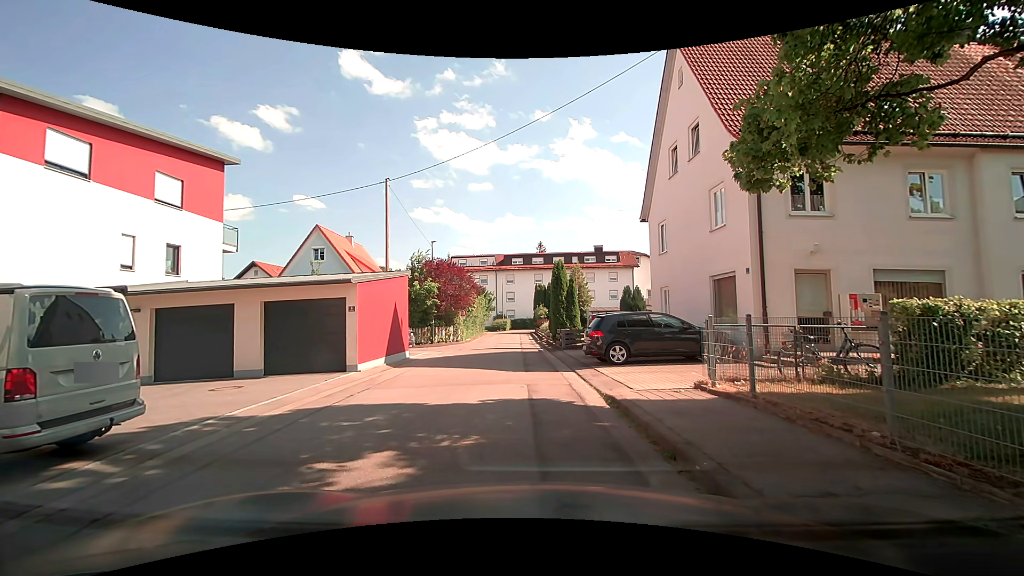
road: residential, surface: asphalt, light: Day
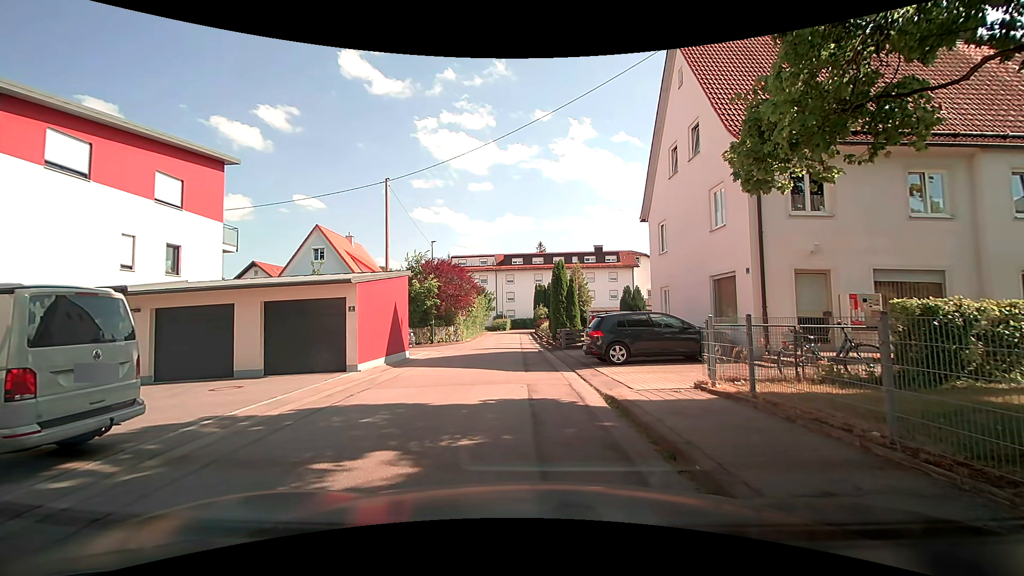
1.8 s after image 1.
(0.0, 0.0) m; 0°
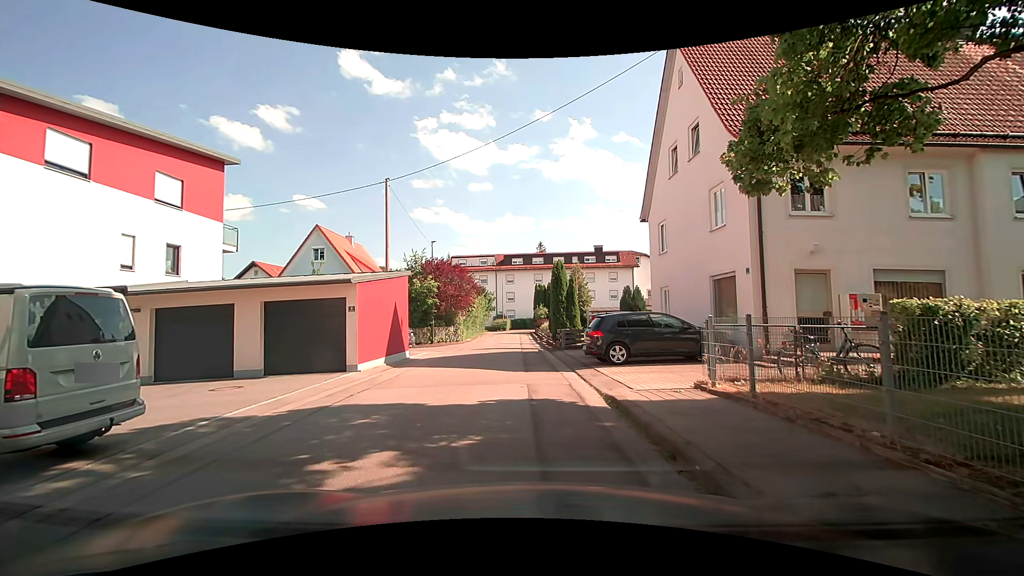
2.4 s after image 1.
(0.0, 0.0) m; 0°
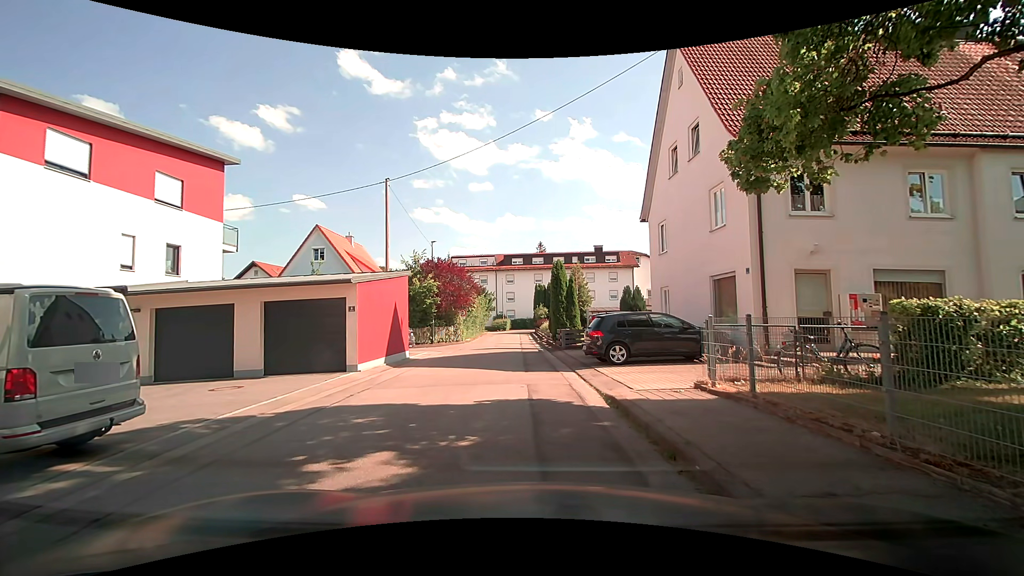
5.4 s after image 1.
(0.0, 0.0) m; 0°
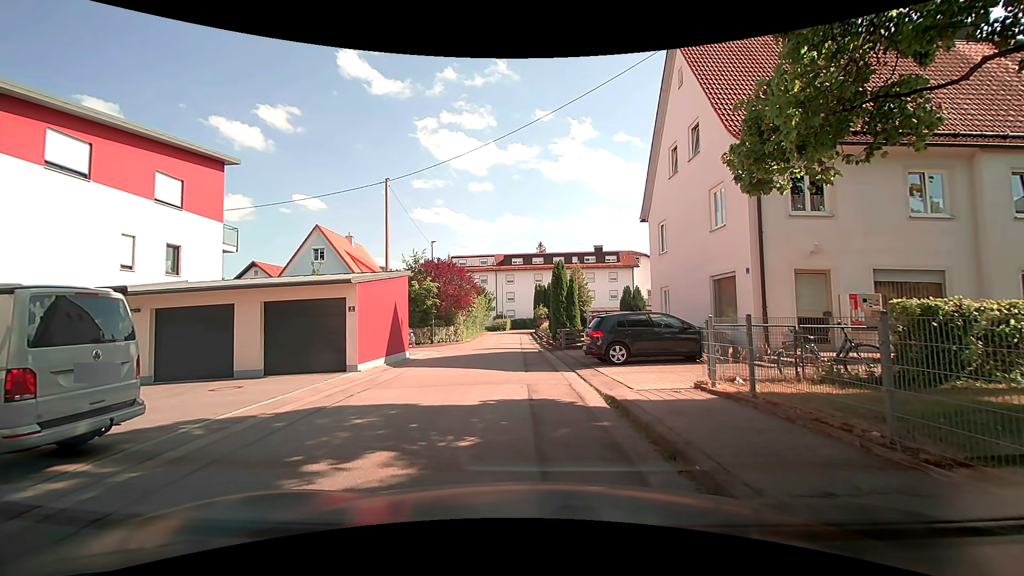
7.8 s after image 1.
(0.0, 0.0) m; 0°
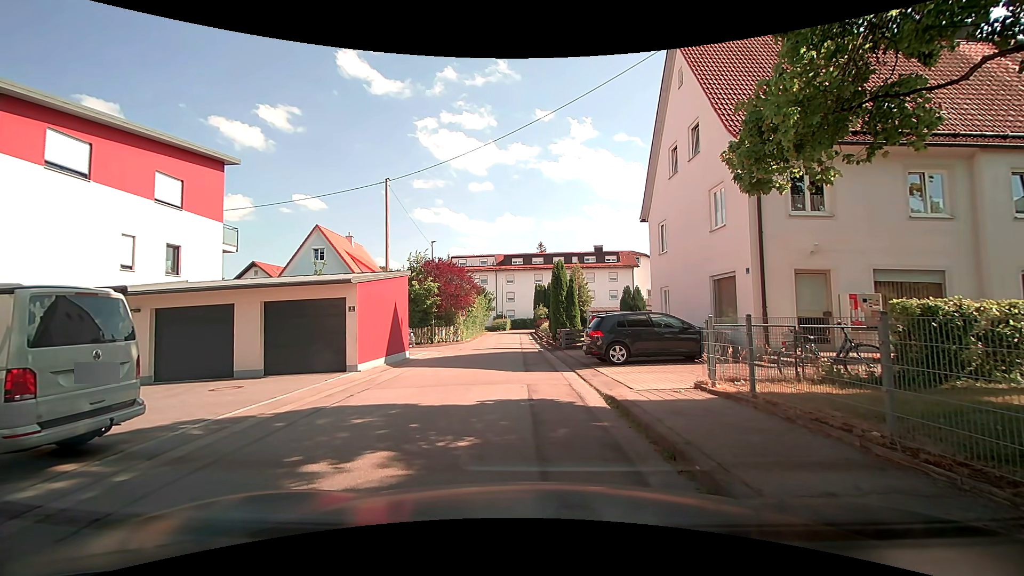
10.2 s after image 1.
(0.0, 0.0) m; 0°
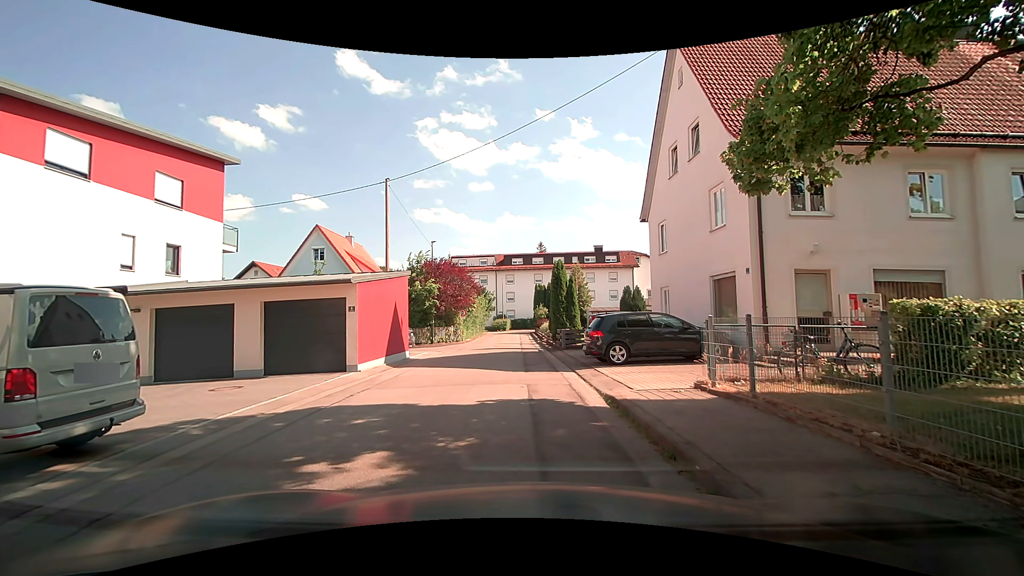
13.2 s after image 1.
(0.0, 0.0) m; 0°
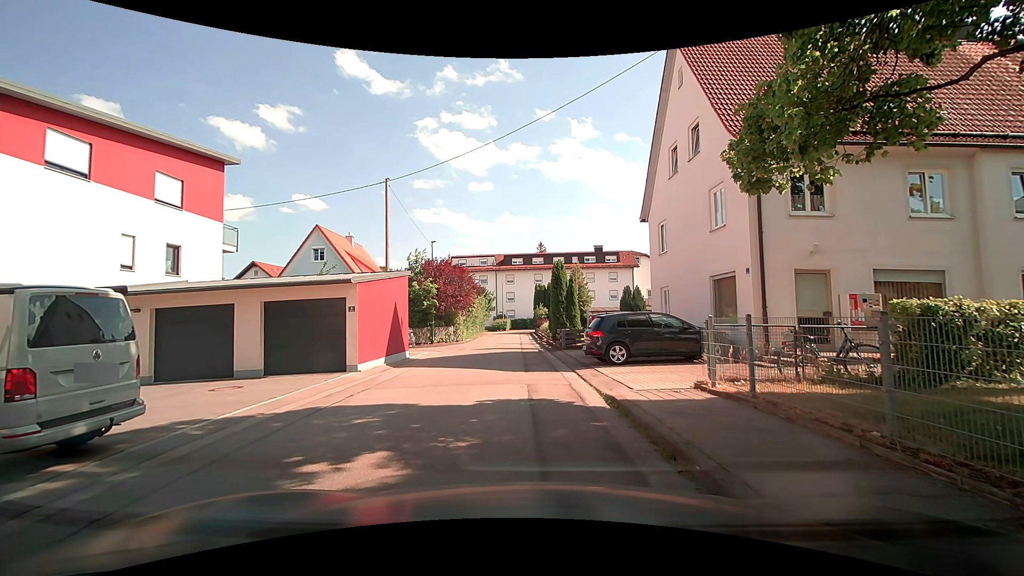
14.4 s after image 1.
(0.0, 0.0) m; 0°
